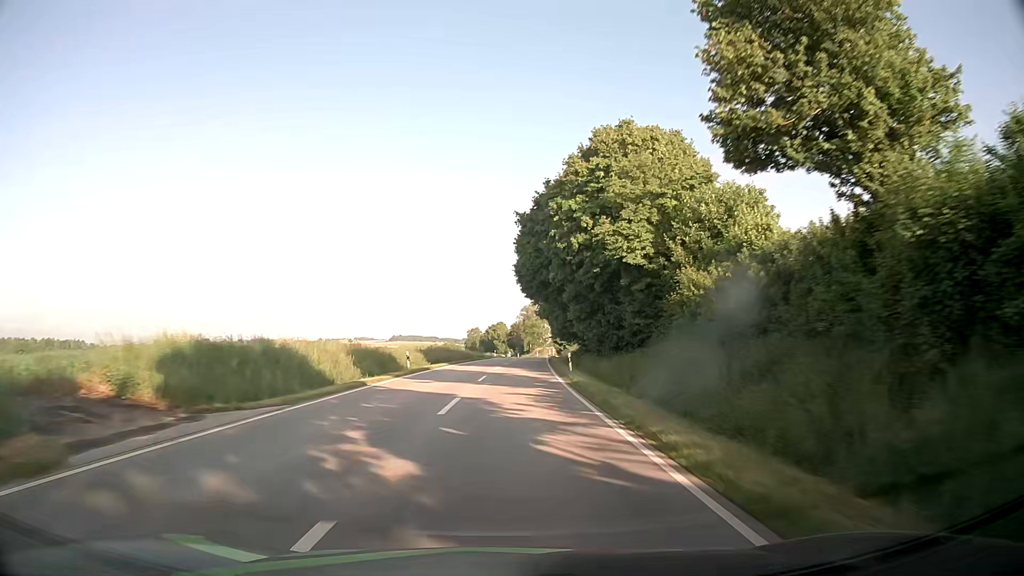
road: secondary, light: Day
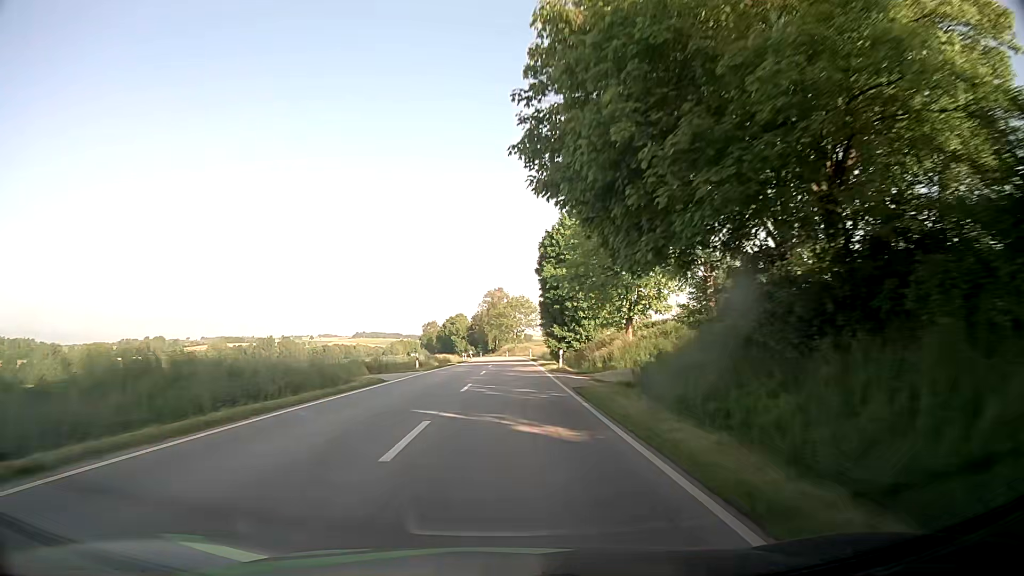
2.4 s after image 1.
(+1.6, +53.4) m; +4°
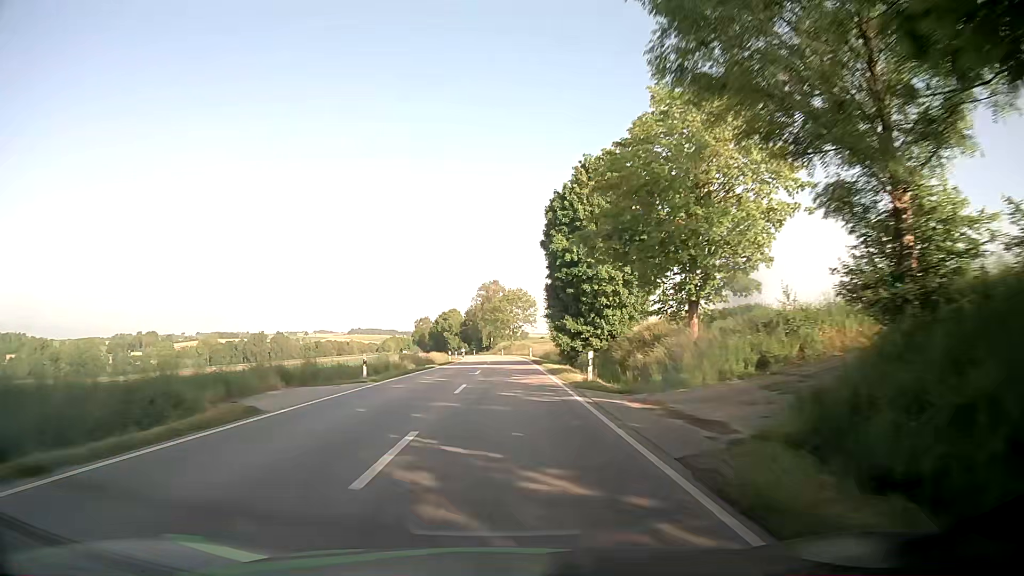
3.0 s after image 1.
(-0.1, +13.6) m; -1°
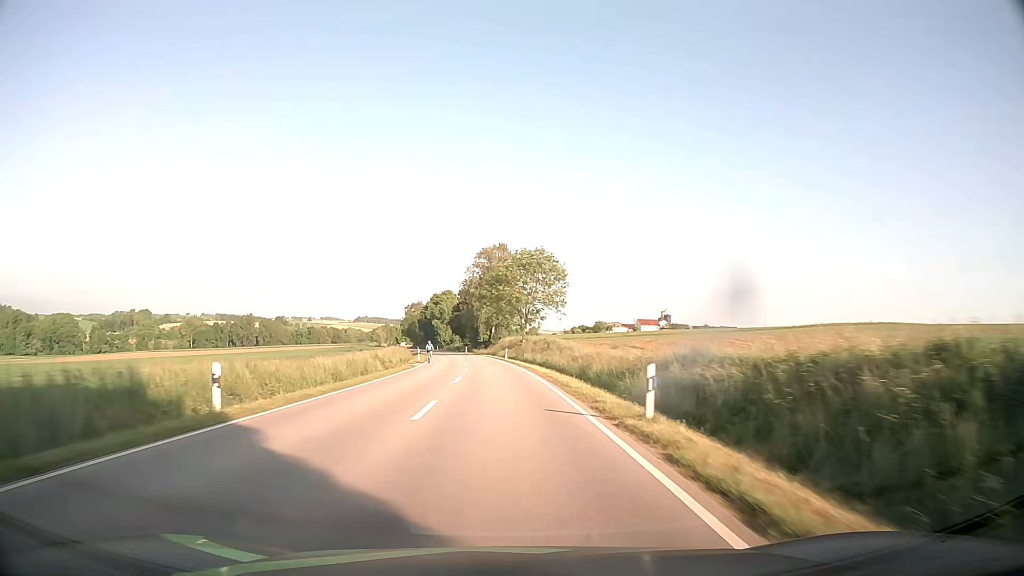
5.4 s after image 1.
(+0.6, +54.3) m; 0°
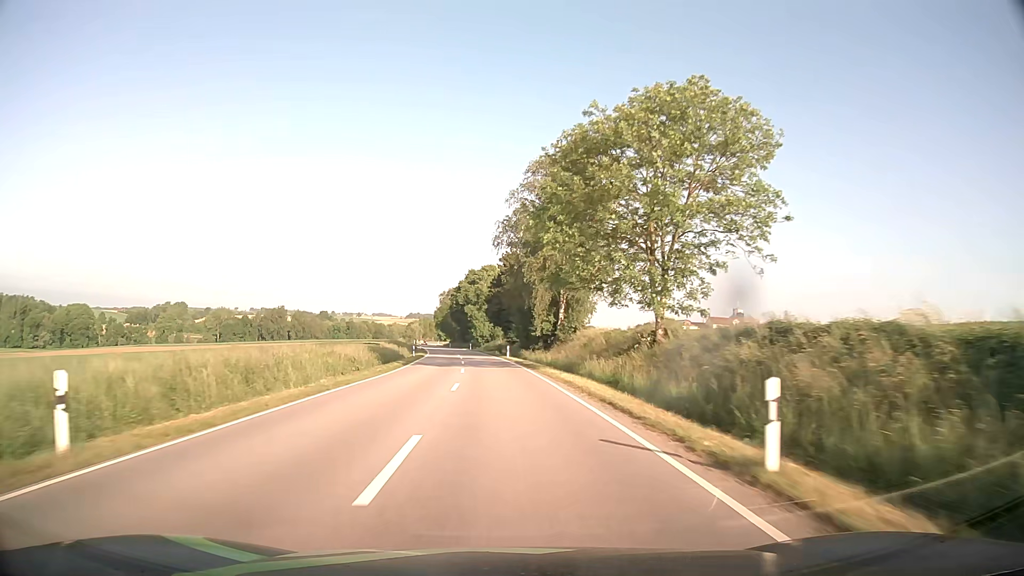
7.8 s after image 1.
(-2.2, +54.6) m; -5°
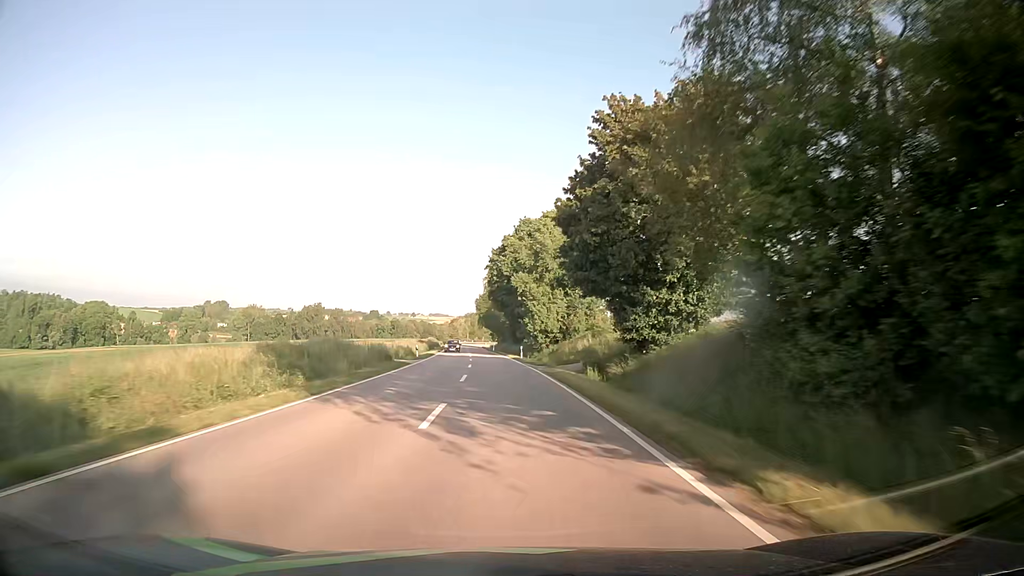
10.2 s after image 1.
(-2.2, +55.3) m; -5°
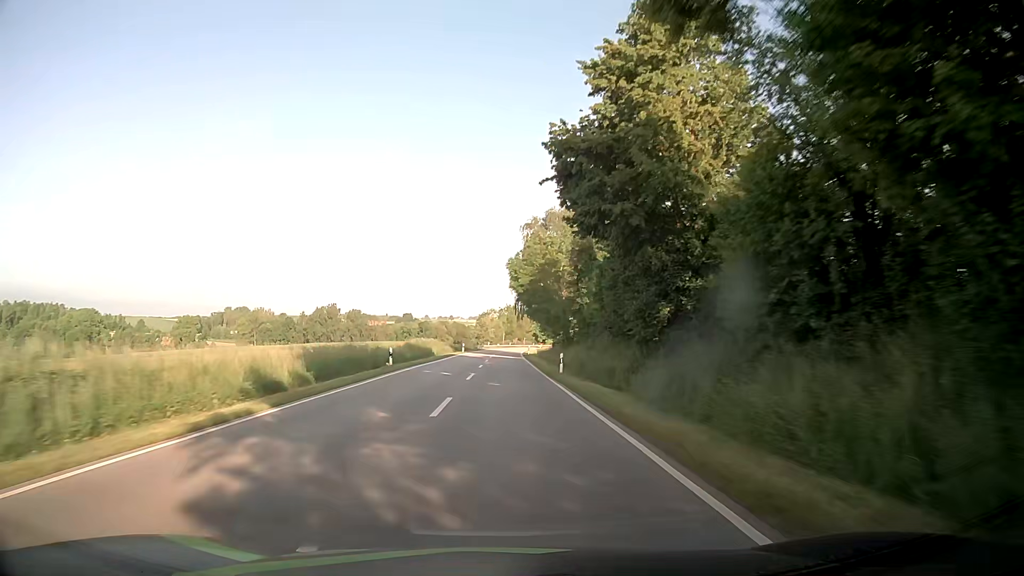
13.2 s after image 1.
(-2.6, +70.3) m; -4°
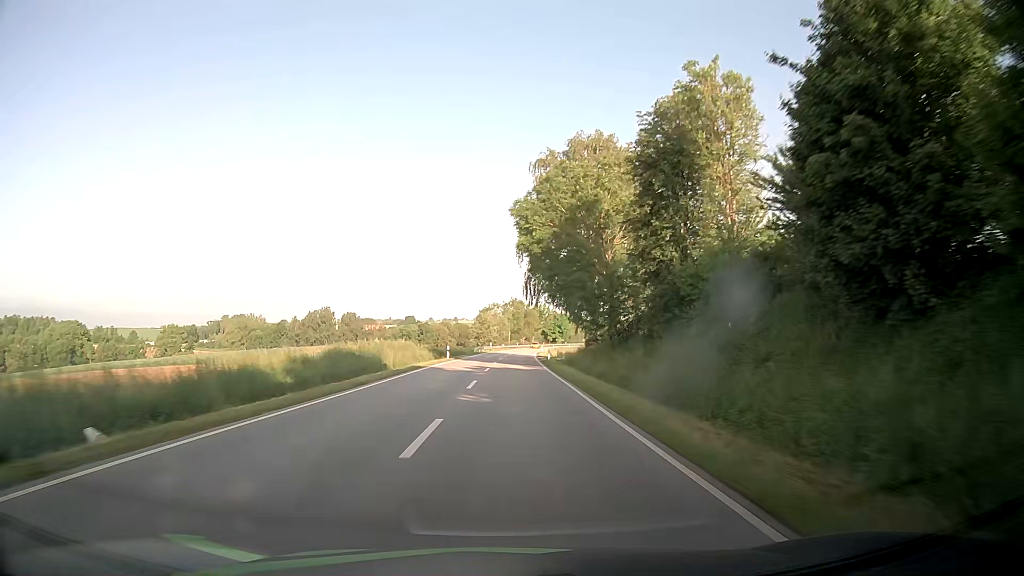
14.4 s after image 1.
(-0.1, +28.5) m; 0°
(0, +10) (0, +20) (0, +30) (0, +40) (+1, +50) (+1, +60) (+1, +70) (+2, +80) (+2, +90) (+2, +100) m
